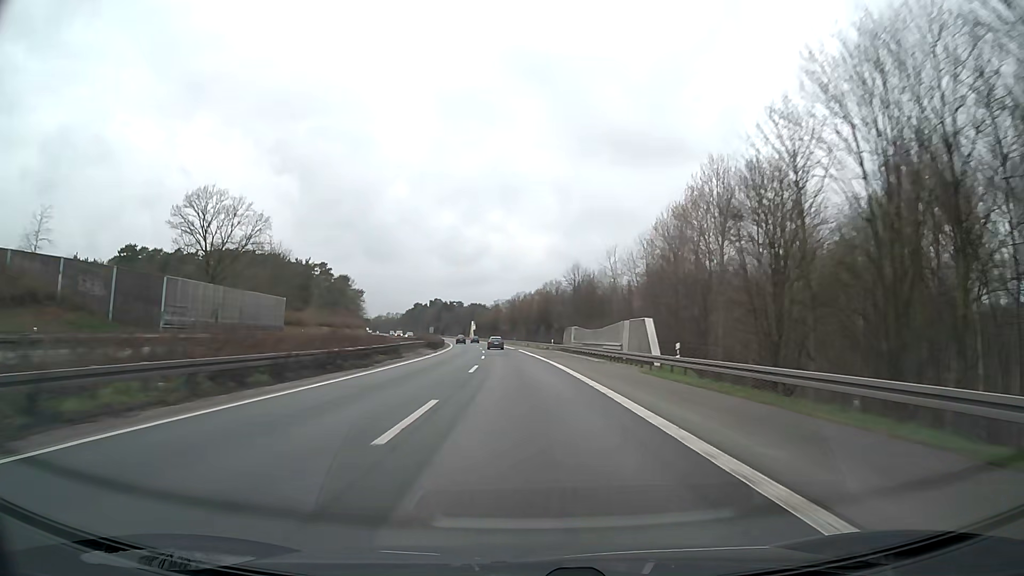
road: motorway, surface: asphalt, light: Day
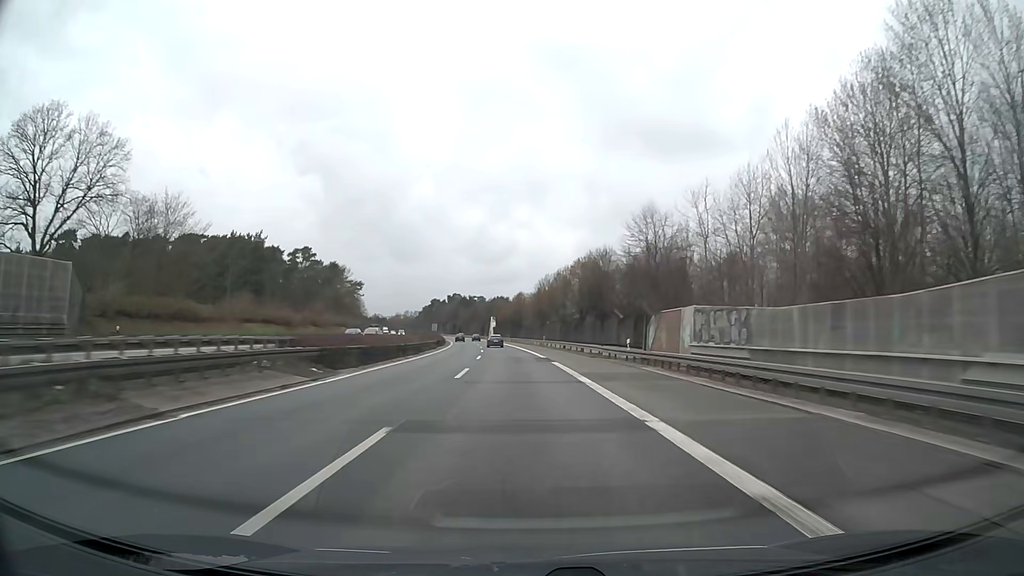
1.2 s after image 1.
(-0.9, +40.8) m; -2°
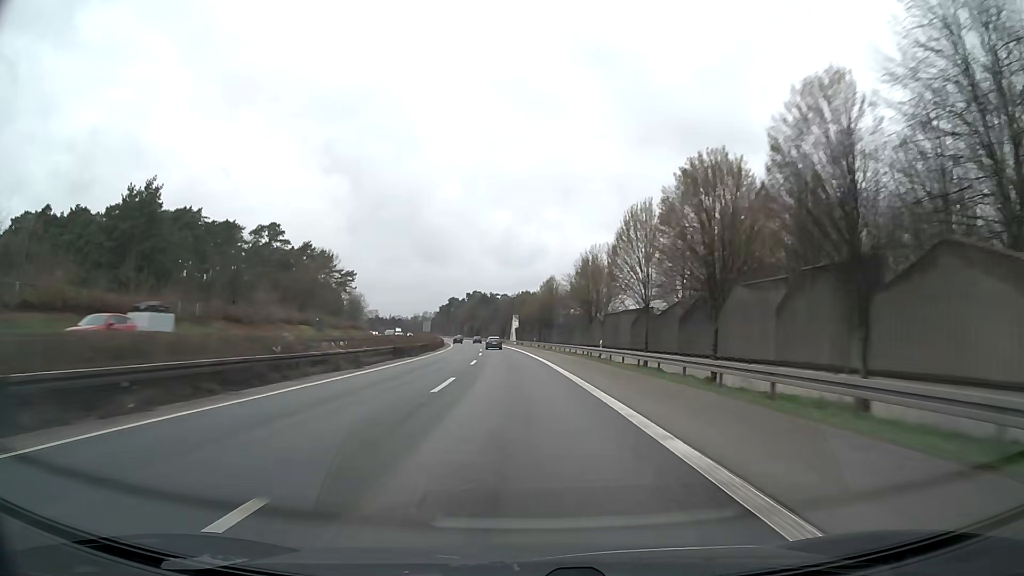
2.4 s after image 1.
(-0.9, +40.8) m; -3°
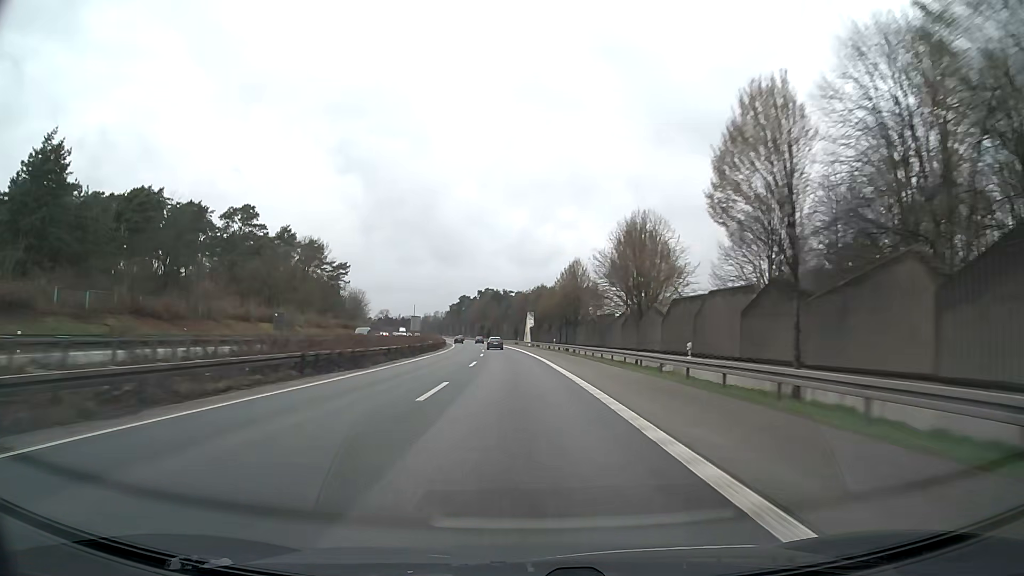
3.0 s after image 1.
(-0.2, +20.4) m; -1°
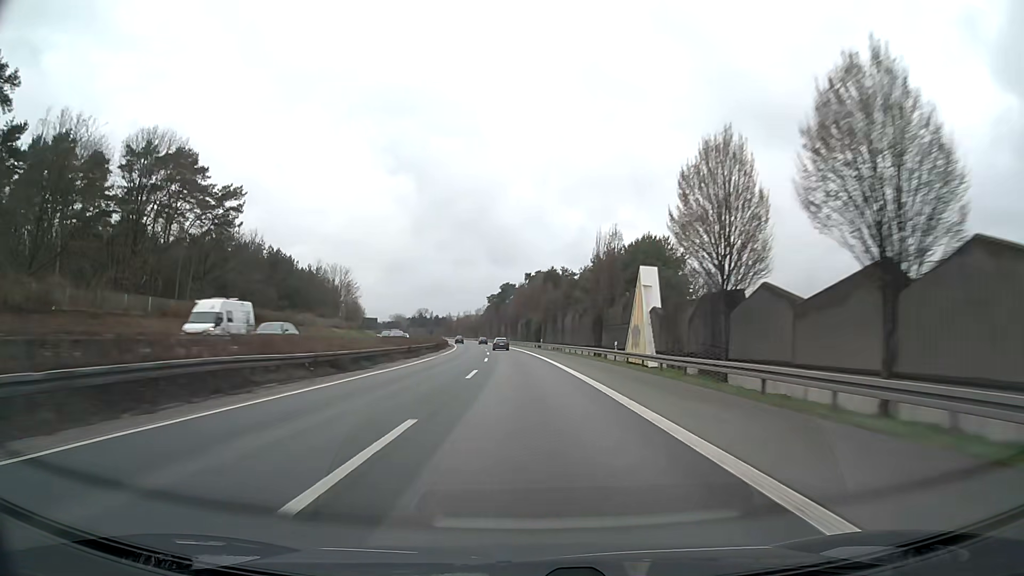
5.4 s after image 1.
(-3.5, +81.8) m; -5°
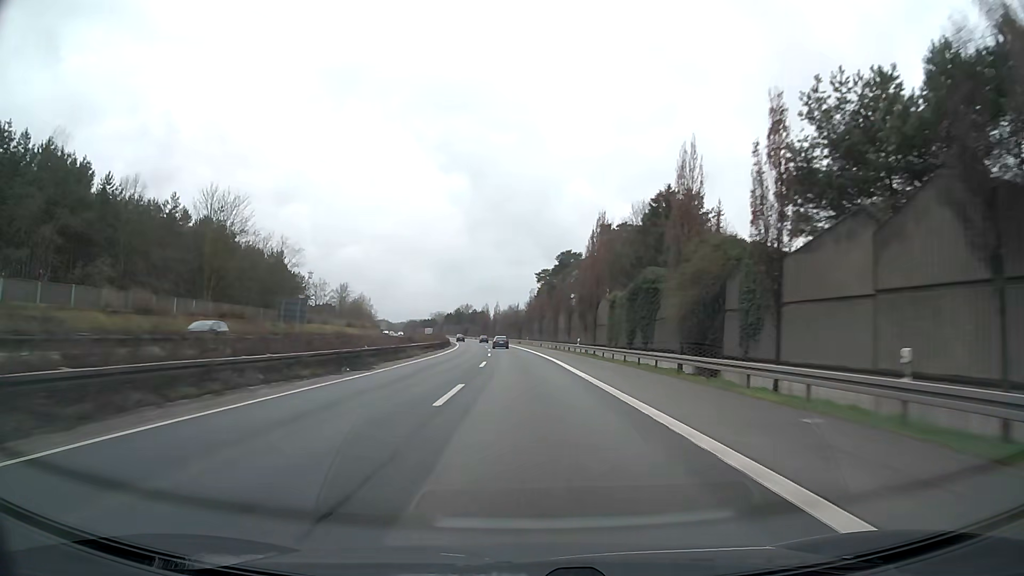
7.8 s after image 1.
(-3.1, +82.3) m; -5°
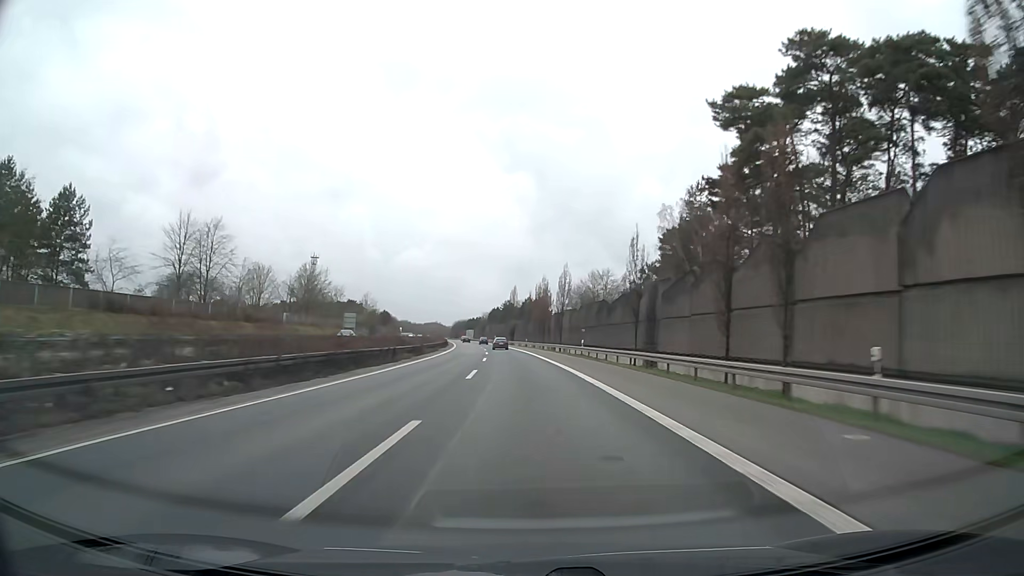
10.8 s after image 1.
(-4.8, +103.0) m; -6°
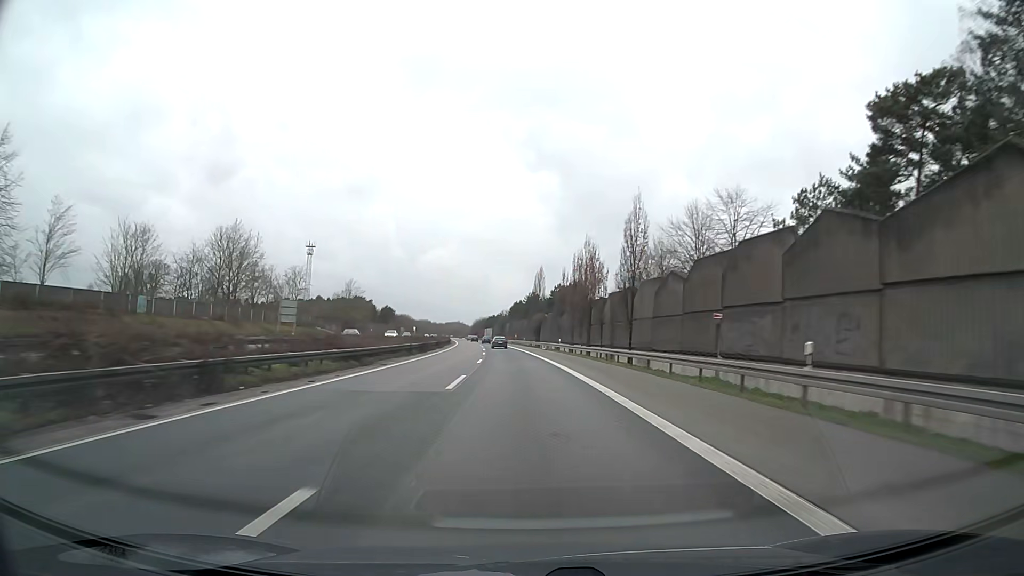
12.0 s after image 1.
(-0.7, +41.3) m; -2°
(0, +10) (0, +20) (0, +30) (-1, +40) (-1, +50) (-2, +60) (-2, +70) (-3, +80) (-4, +90) (-5, +100) m
